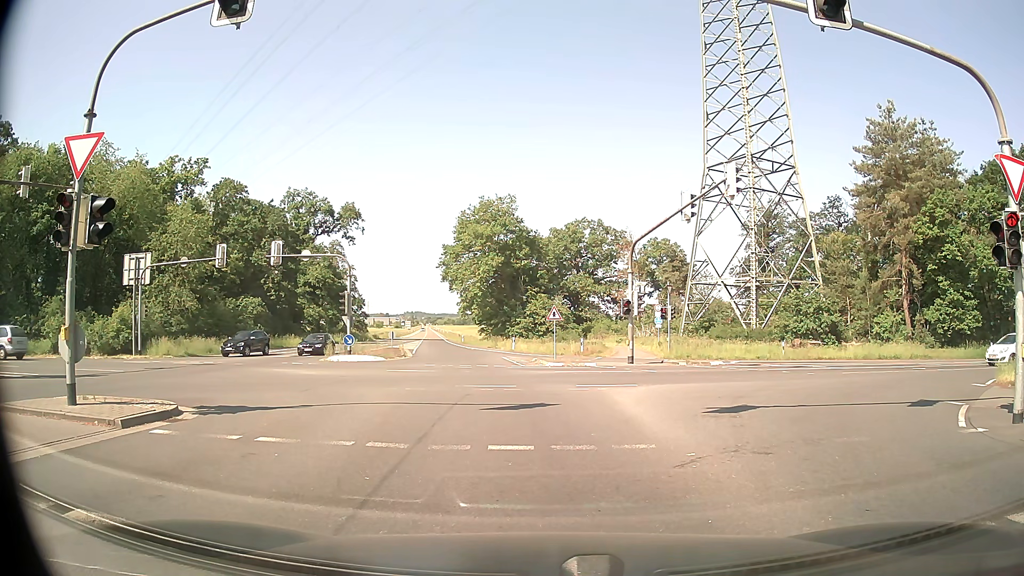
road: secondary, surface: asphalt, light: Day
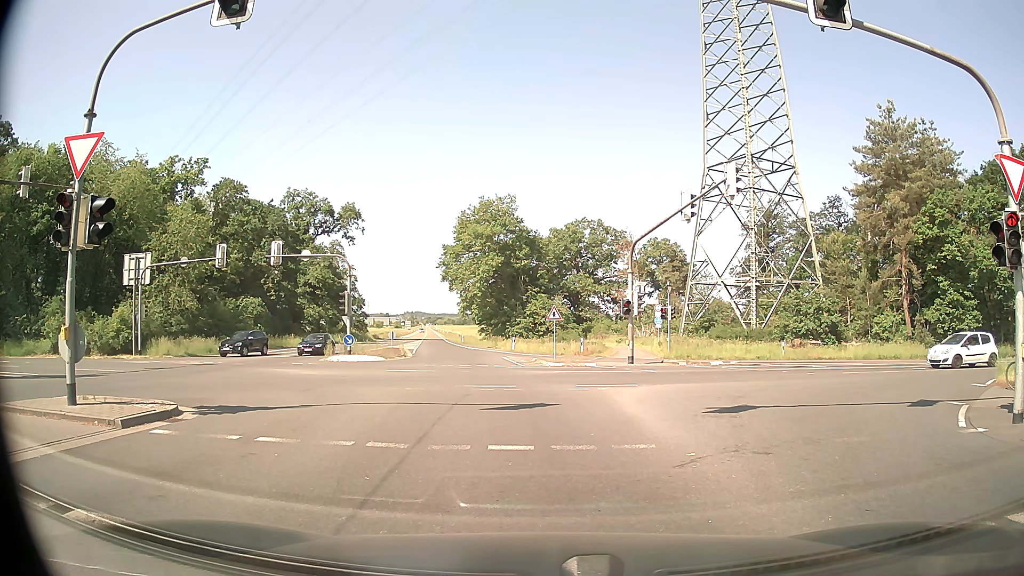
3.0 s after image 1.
(0.0, 0.0) m; 0°
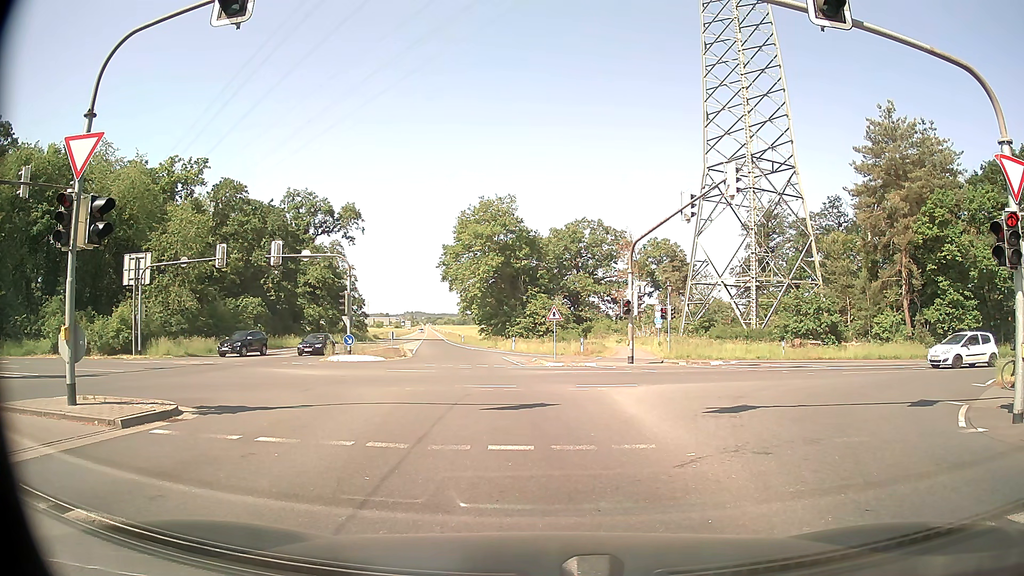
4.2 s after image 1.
(0.0, 0.0) m; 0°
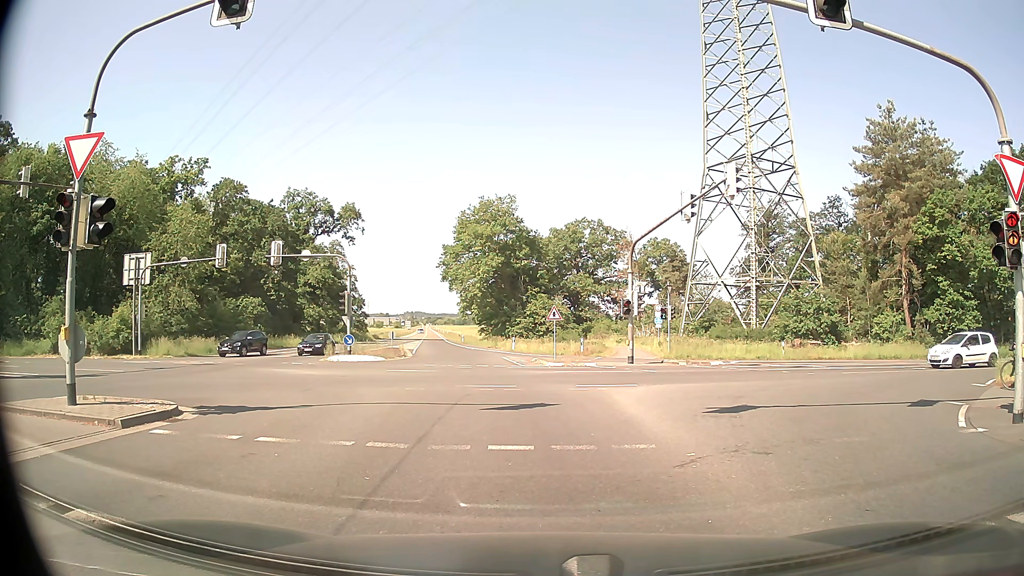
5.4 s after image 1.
(0.0, 0.0) m; 0°
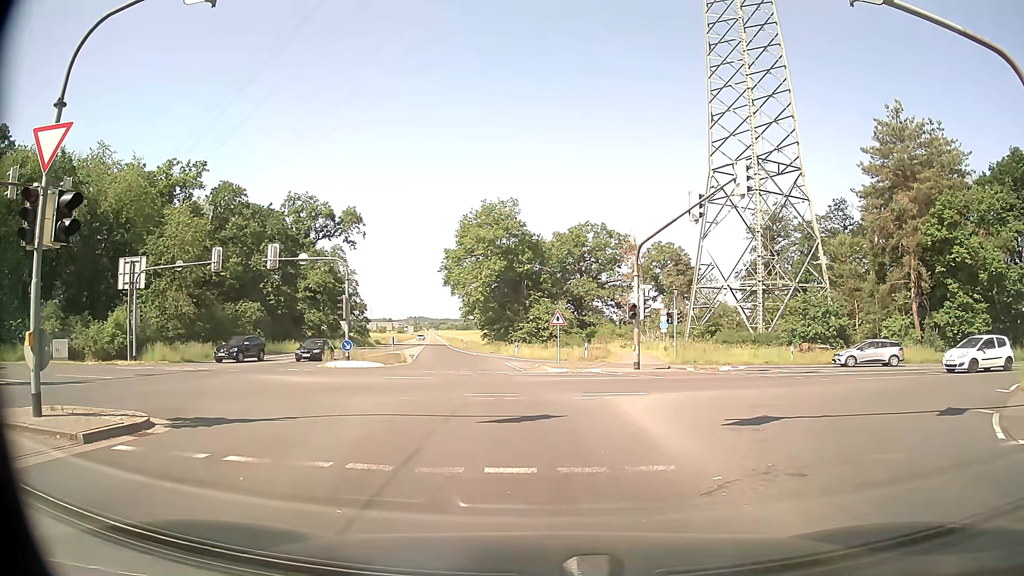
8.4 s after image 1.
(0.0, +1.1) m; +2°
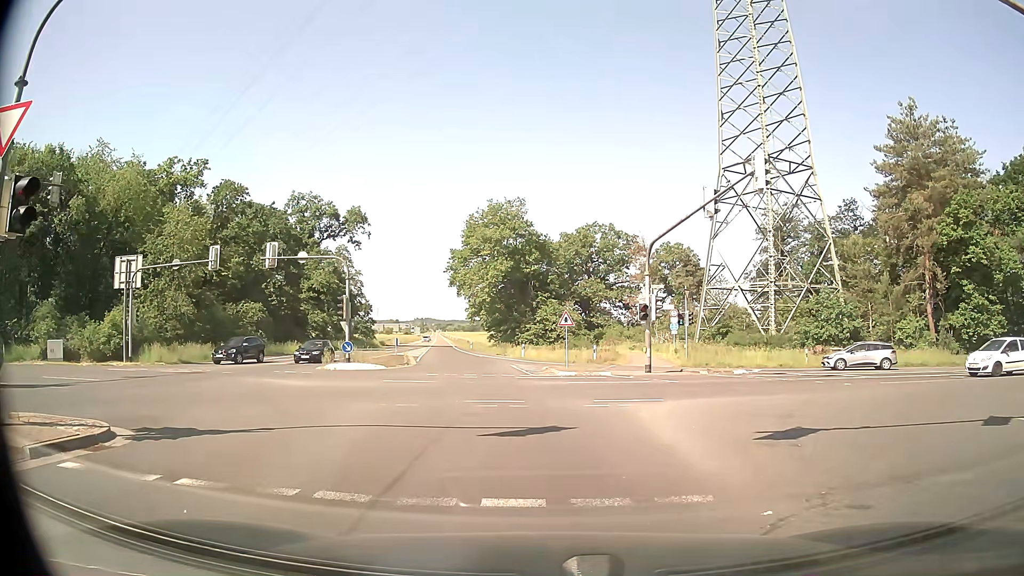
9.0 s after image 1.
(0.0, +1.4) m; -1°
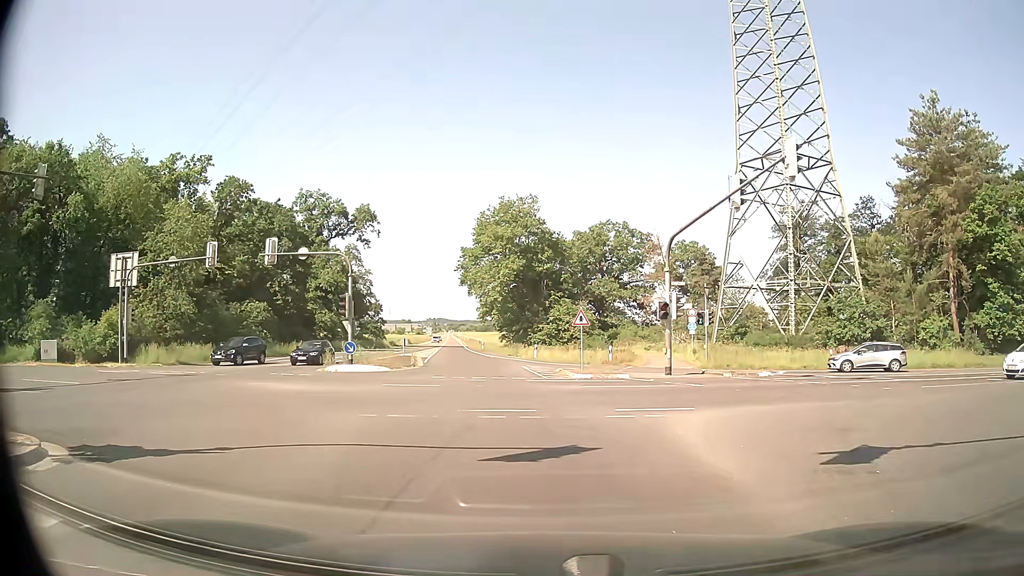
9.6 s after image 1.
(0.0, +1.9) m; 0°
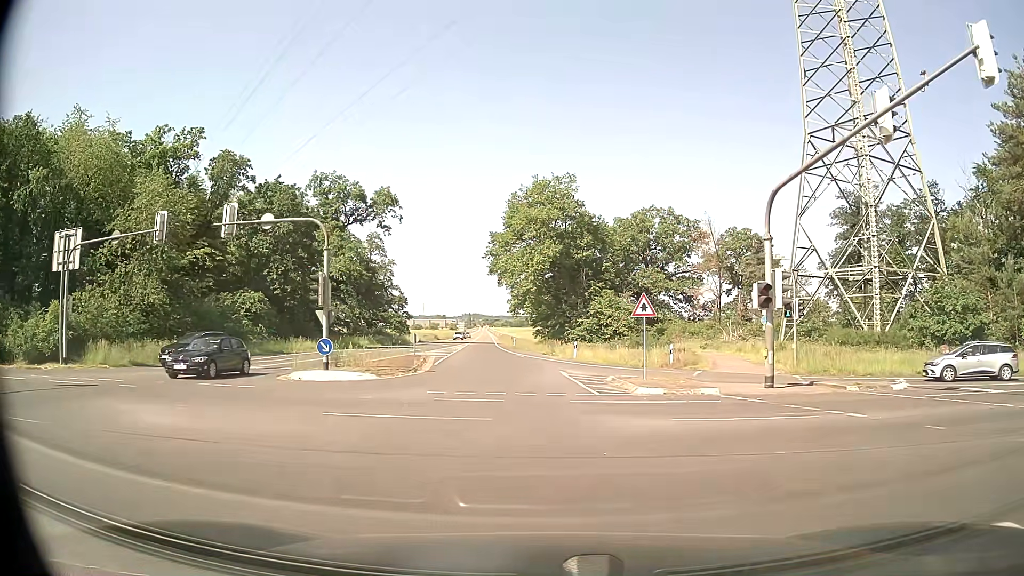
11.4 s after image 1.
(-0.3, +9.3) m; -3°
(0, +10) (-1, +20) (-2, +30) (-3, +40) (-4, +50) (-5, +60) (-6, +70) (-7, +80) (-7, +90) (-8, +100) m
